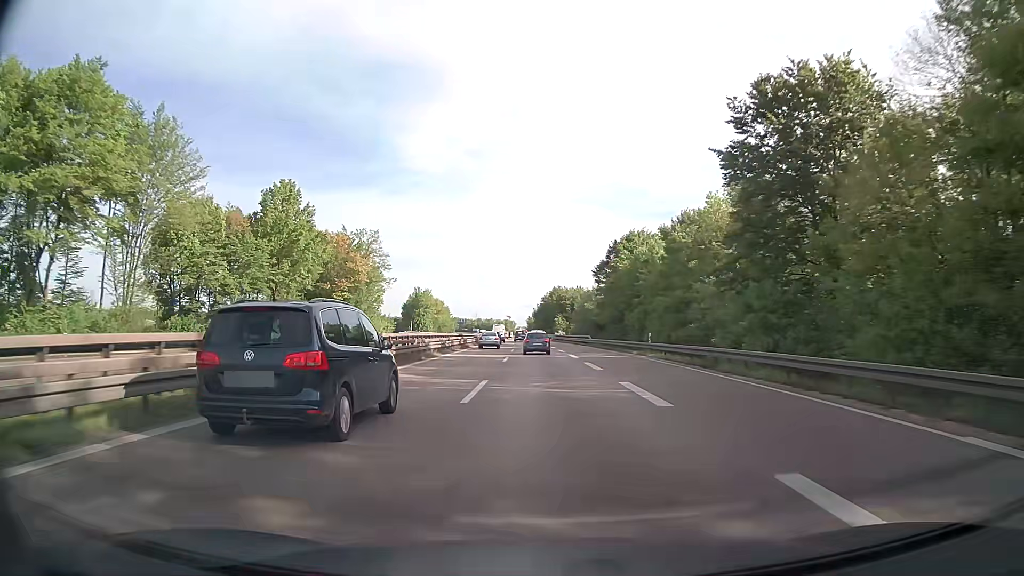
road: trunk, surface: asphalt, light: Day
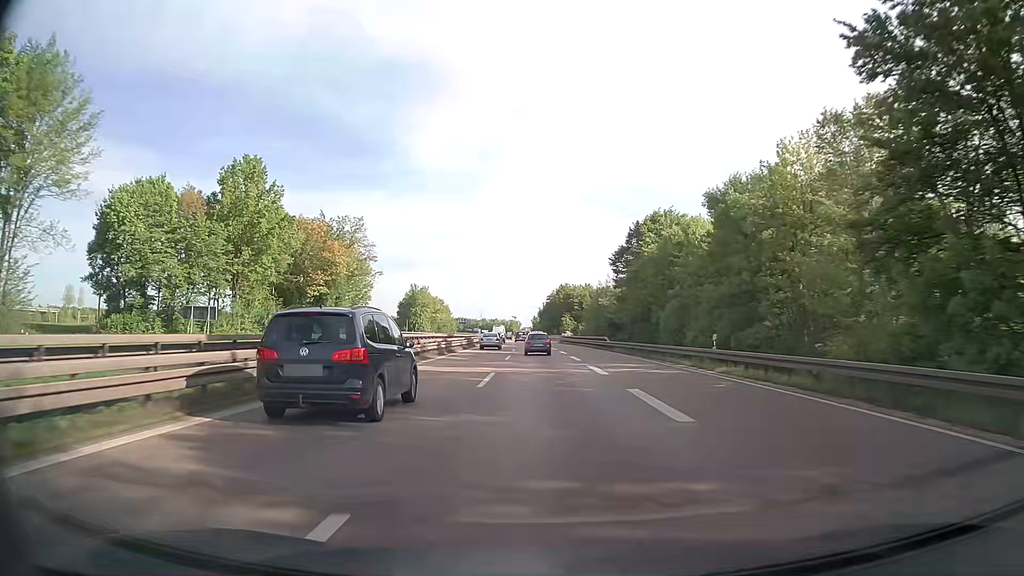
(-0.1, +13.9) m; 0°
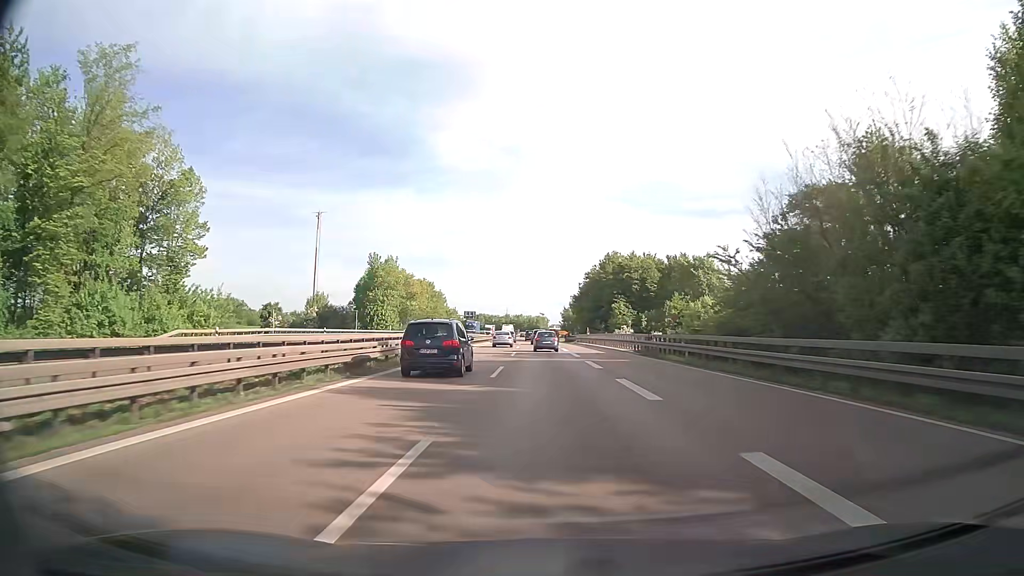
(-1.9, +68.7) m; -3°
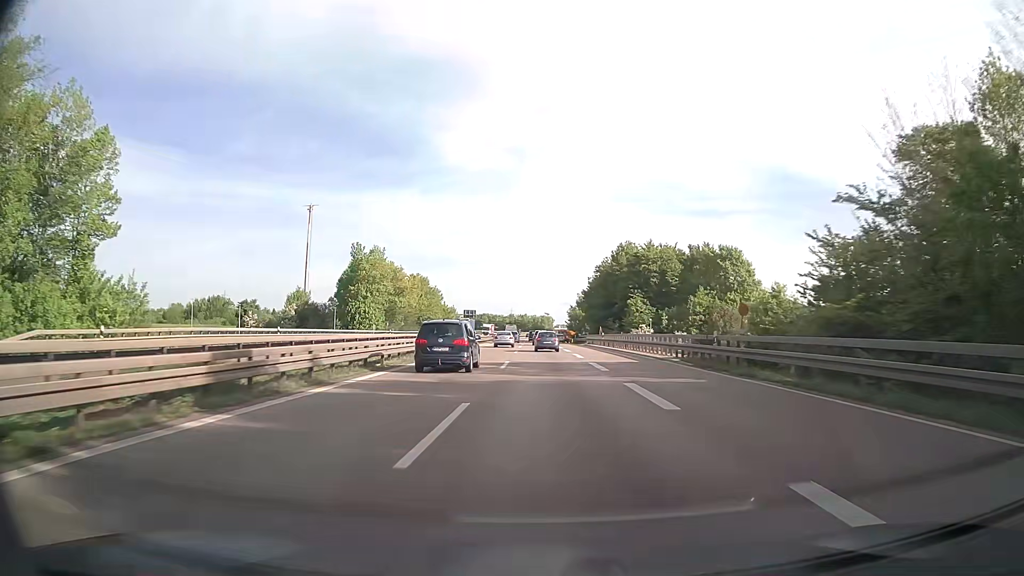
(0.0, +13.5) m; 0°
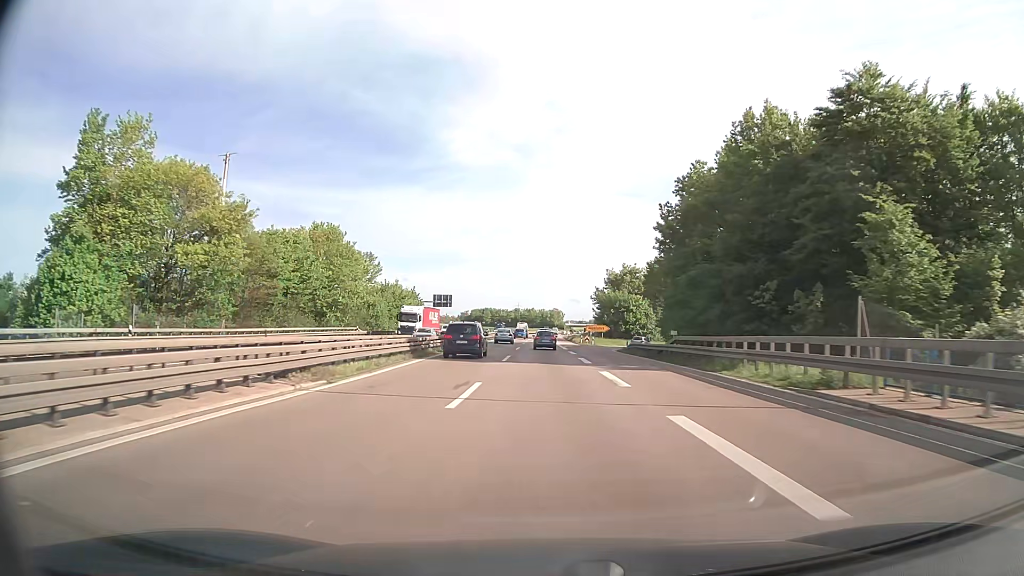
(-0.7, +67.0) m; -1°
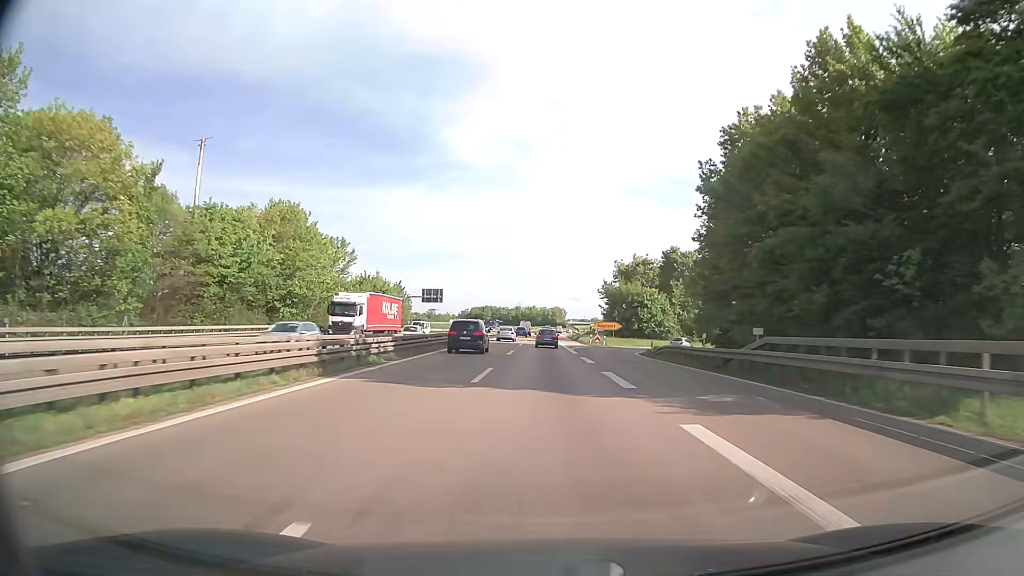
(0.0, +13.3) m; 0°
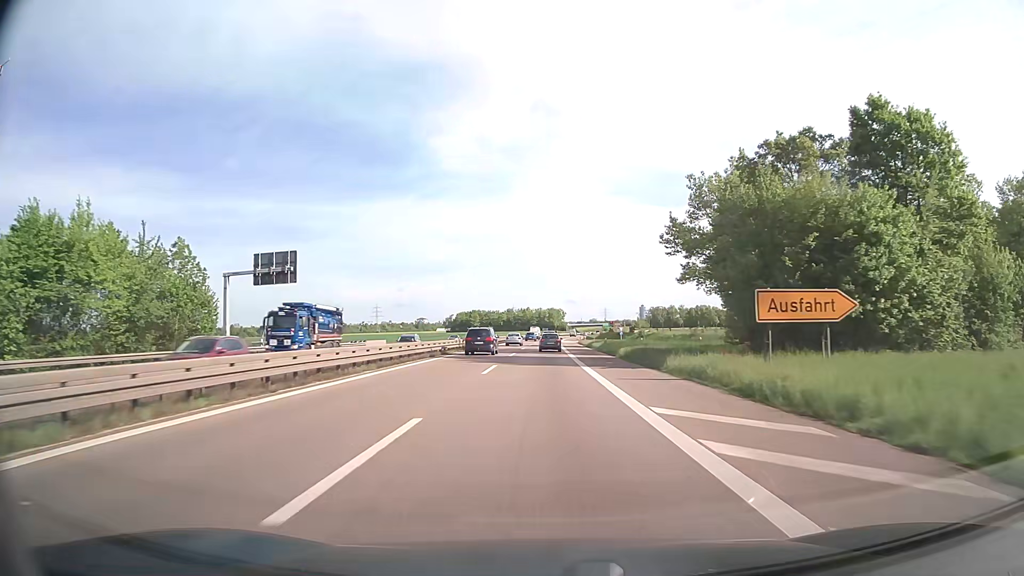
(+0.1, +65.9) m; 0°
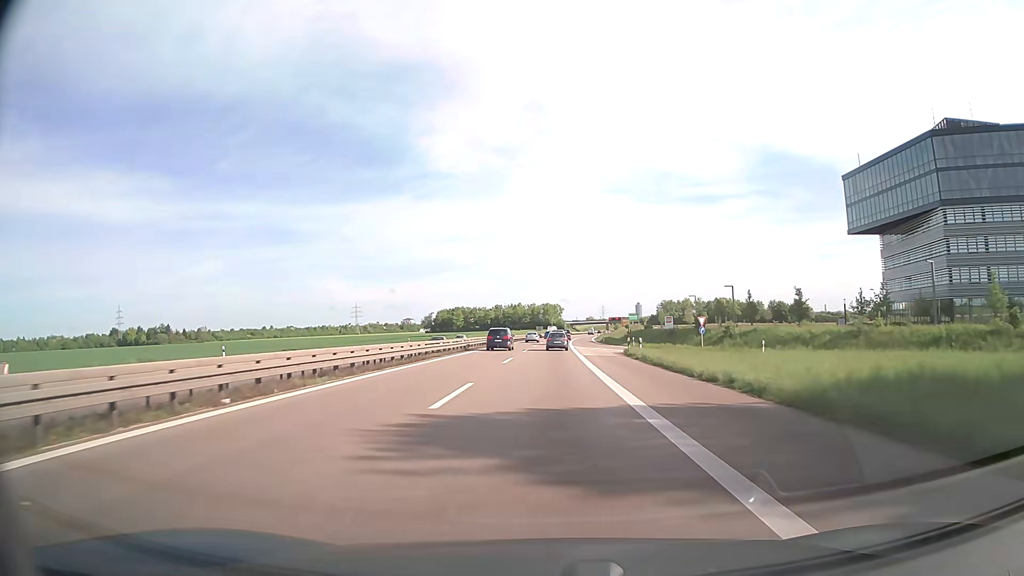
(+0.1, +64.7) m; +1°
(0, +10) (0, +20) (0, +30) (0, +40) (0, +50) (+1, +60) (+1, +70) (+1, +80) (+1, +90) (+2, +100) m
